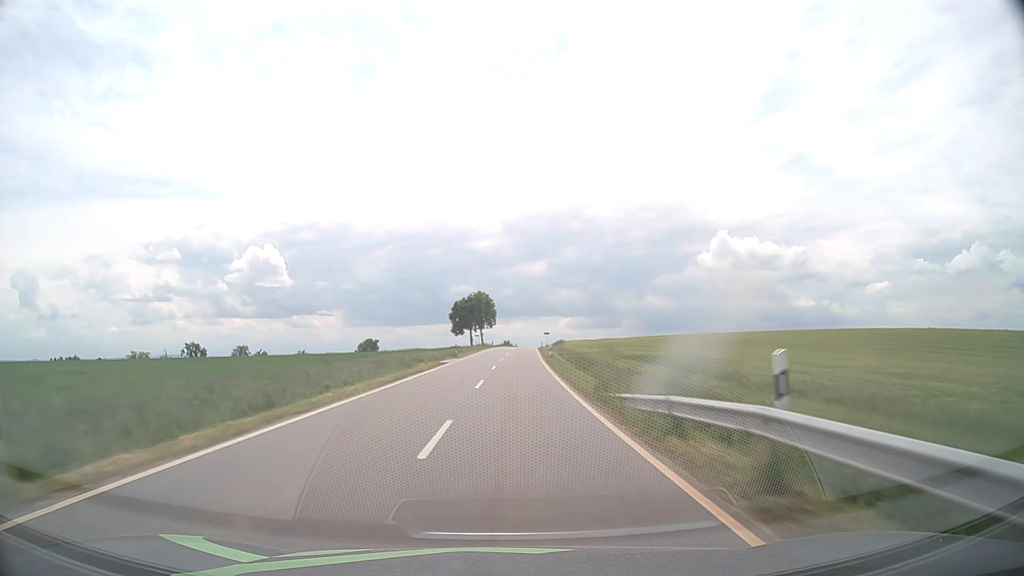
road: tertiary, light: Day
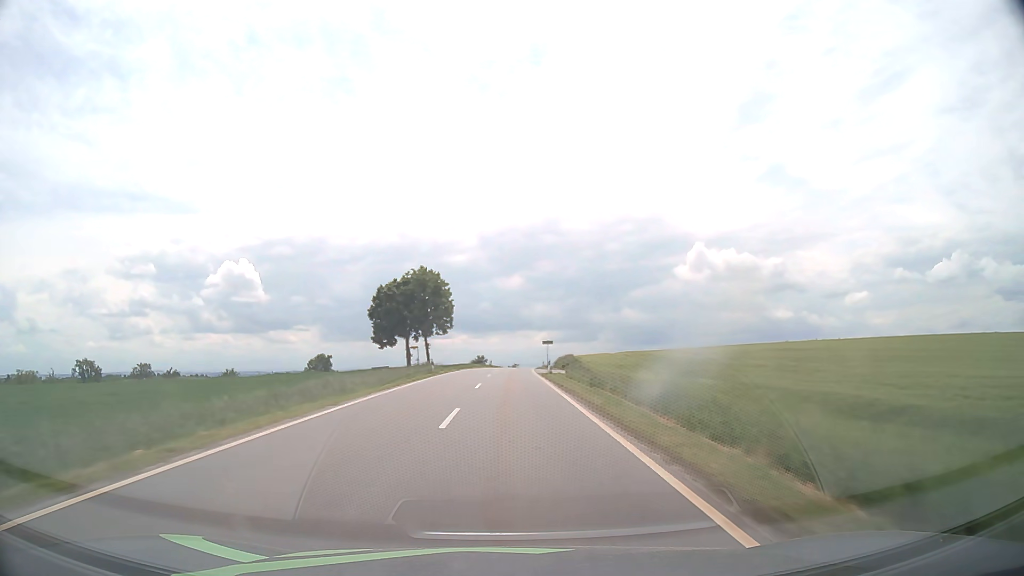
(+1.2, +57.8) m; +2°
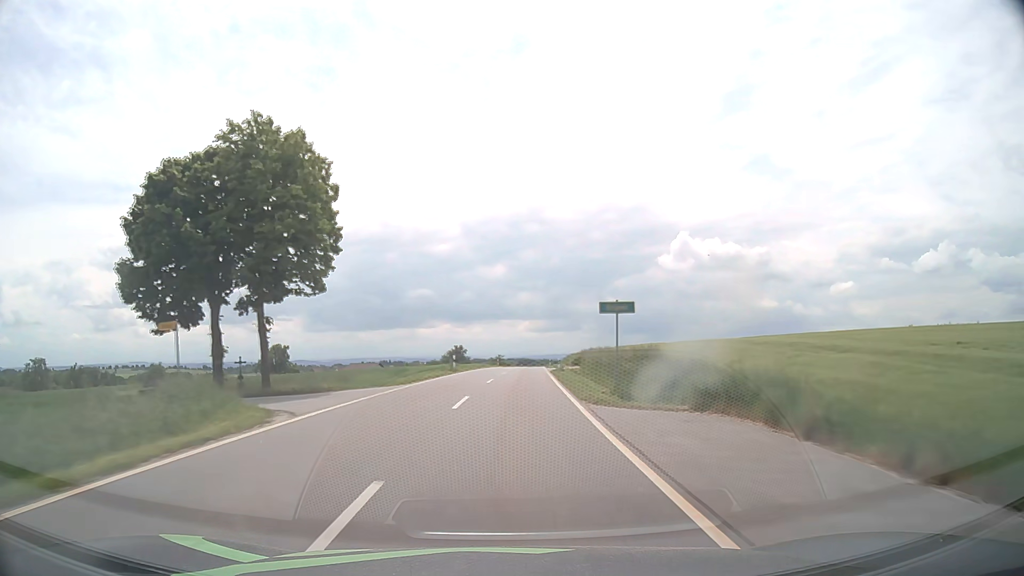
(+0.4, +45.2) m; +1°
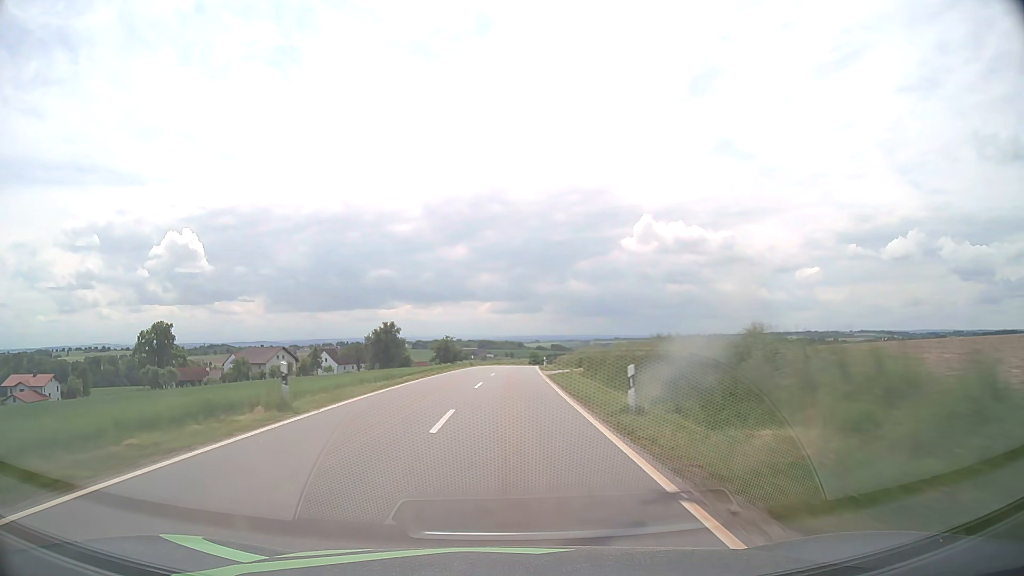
(+2.8, +77.4) m; +3°
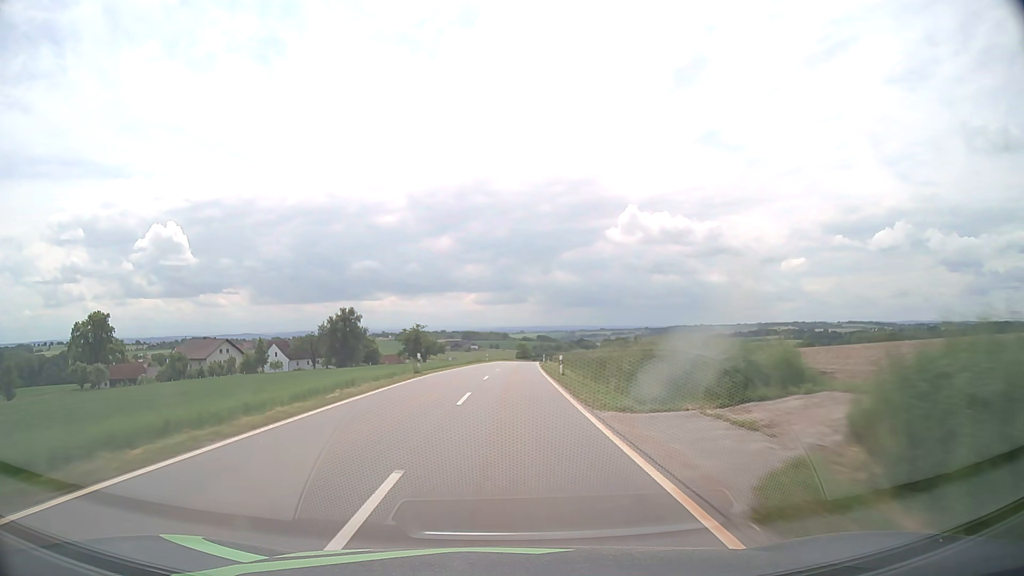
(+0.3, +31.5) m; +1°
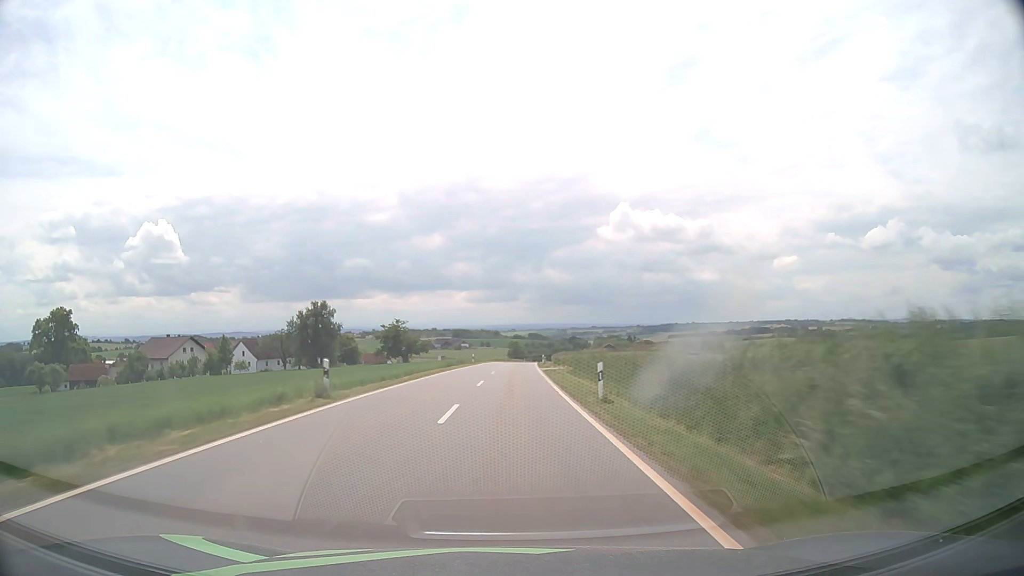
(+0.1, +15.8) m; +1°
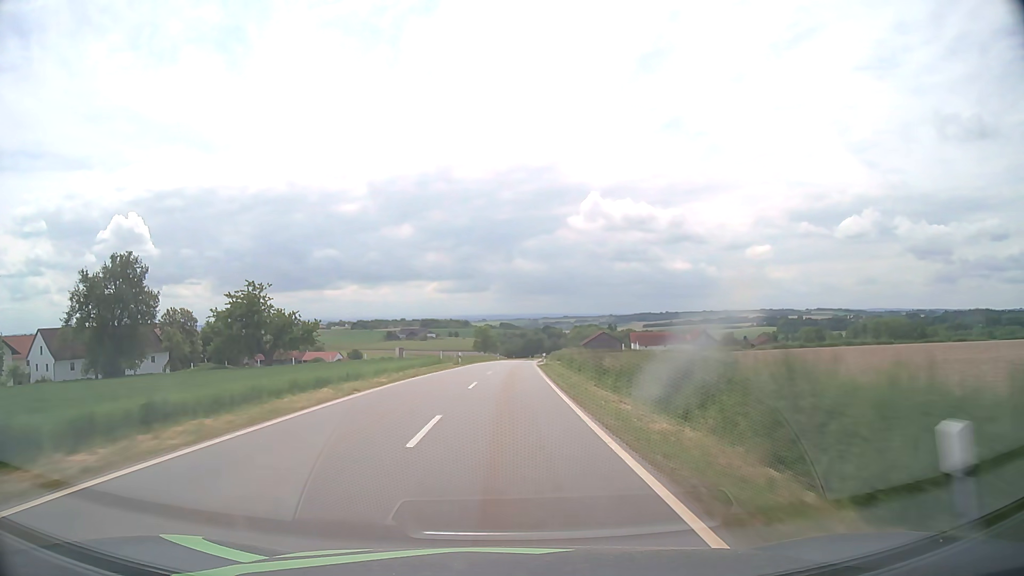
(+1.4, +63.6) m; +2°
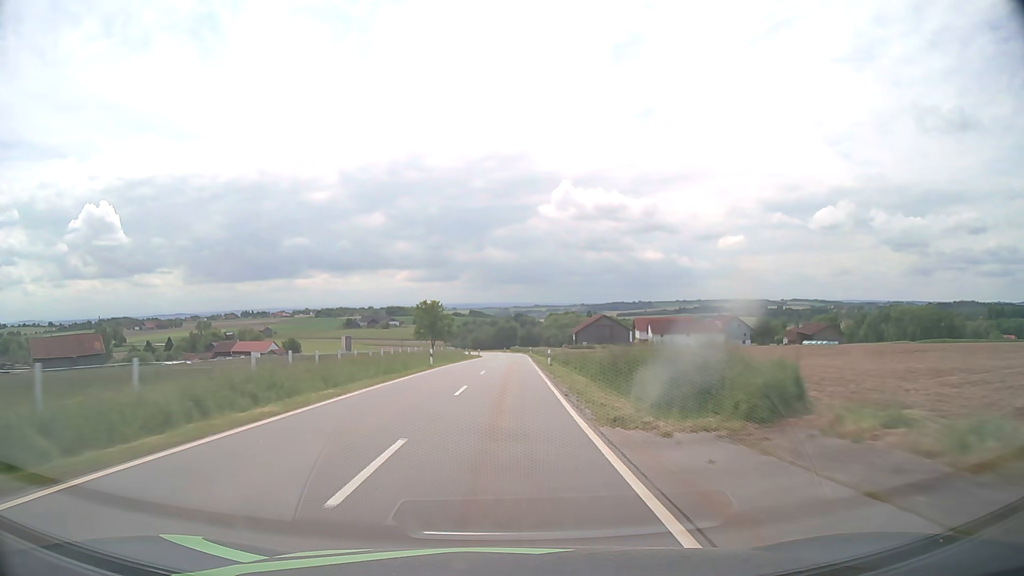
(+1.4, +63.8) m; +2°
(0, +10) (0, +20) (0, +30) (0, +40) (+1, +50) (+1, +60) (+1, +70) (+1, +80) (+1, +90) (+1, +100) m
